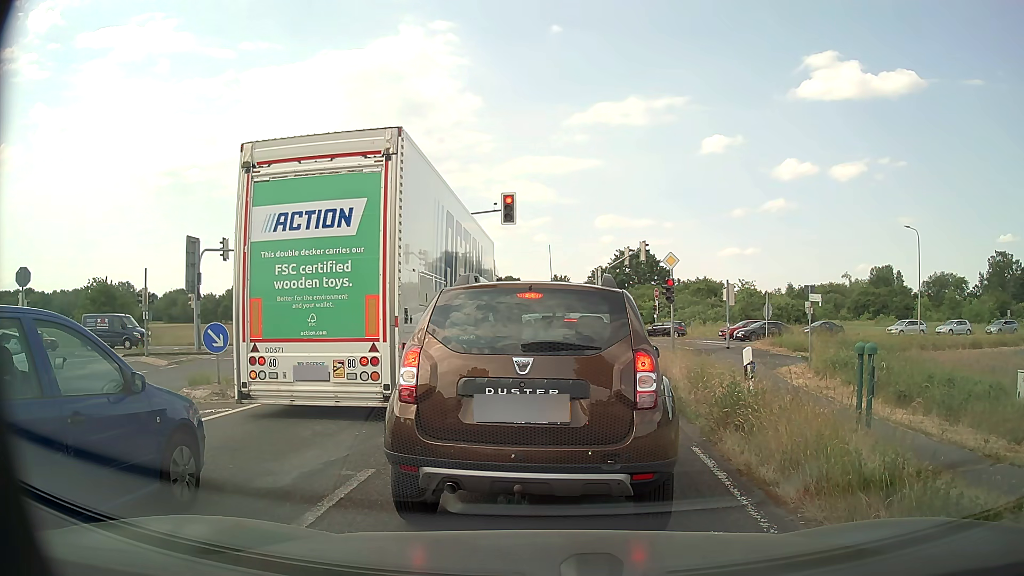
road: primary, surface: asphalt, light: Day
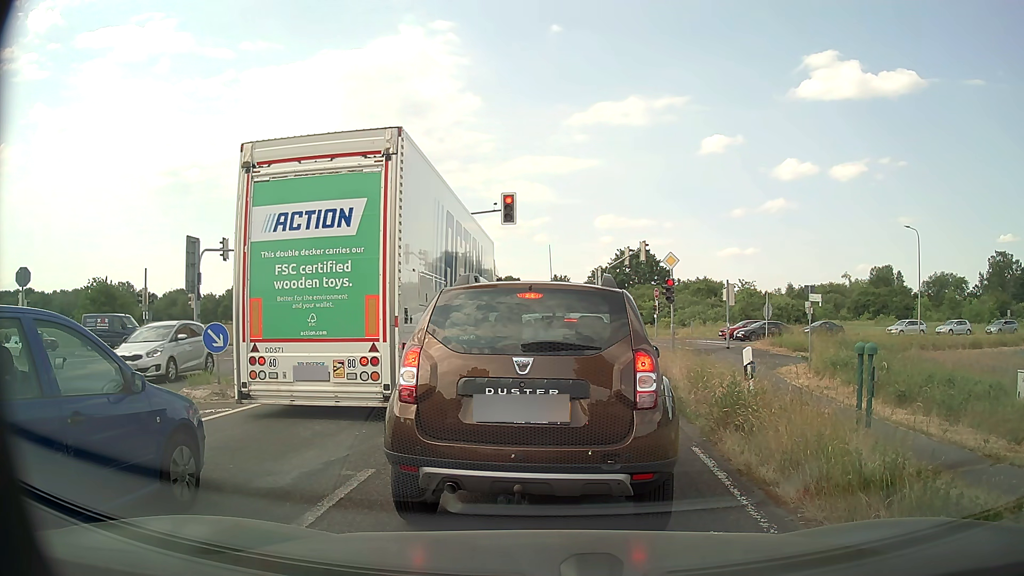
(0.0, 0.0) m; 0°
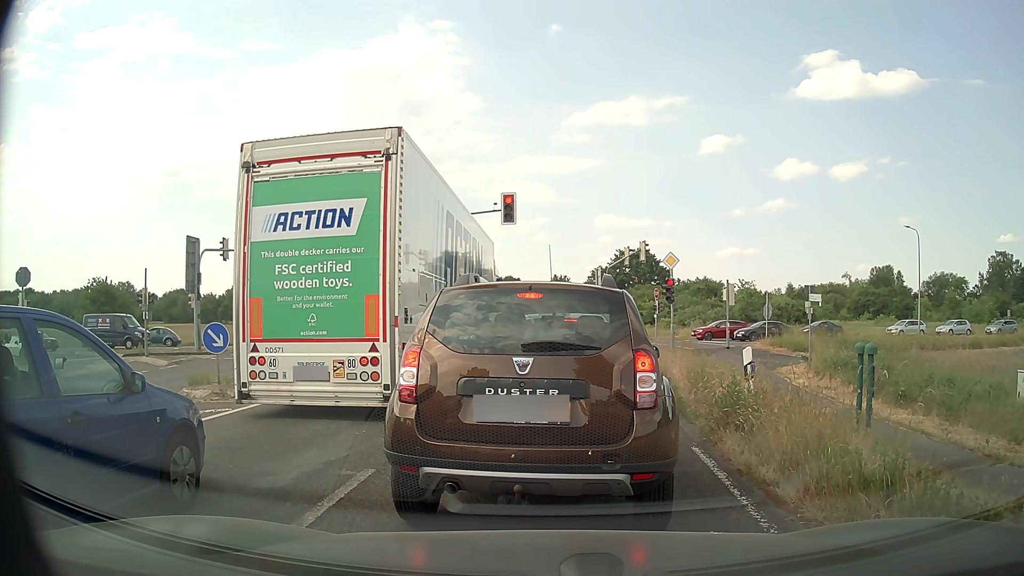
(0.0, 0.0) m; 0°
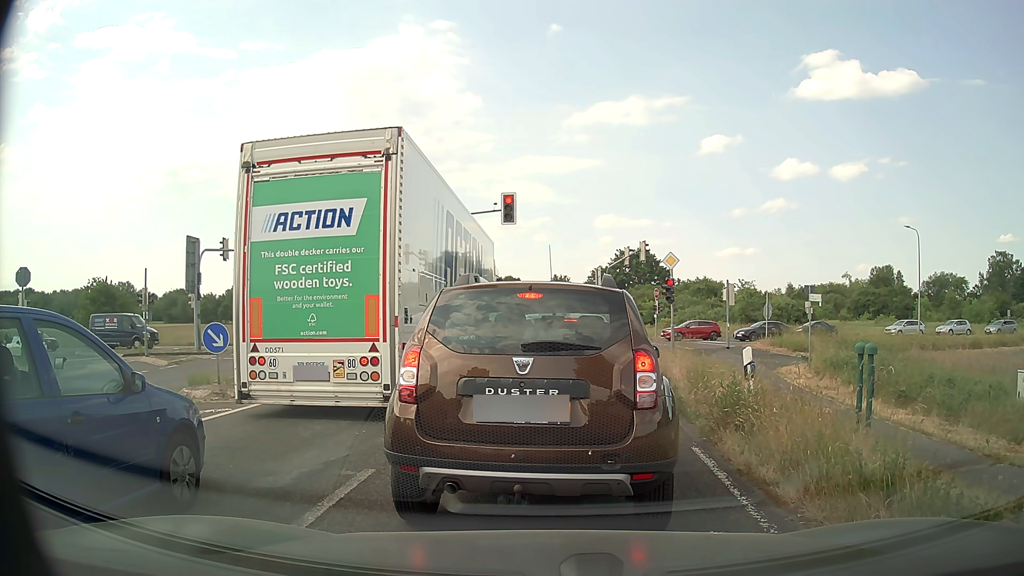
(0.0, 0.0) m; 0°
